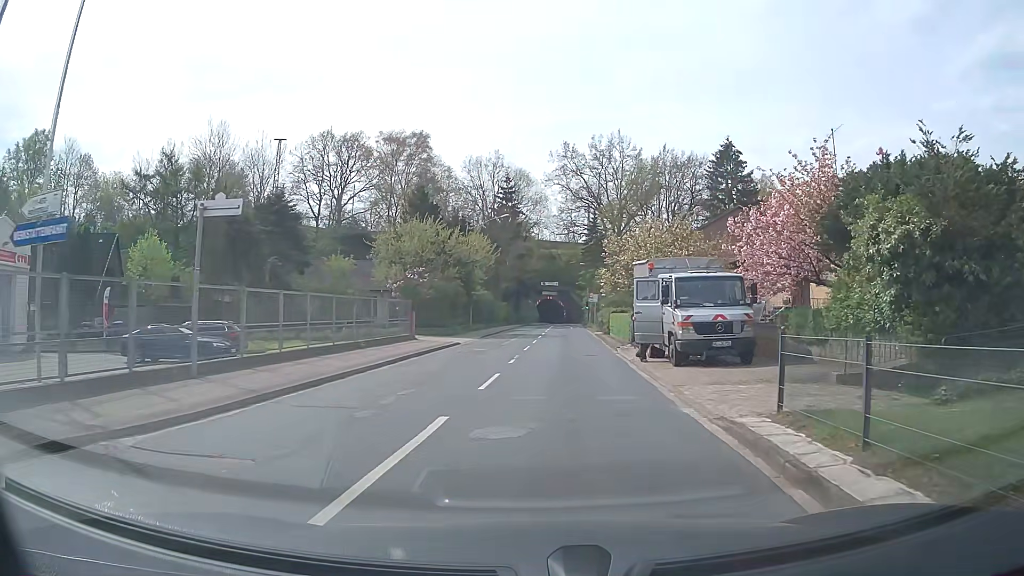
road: tertiary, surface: asphalt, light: Day
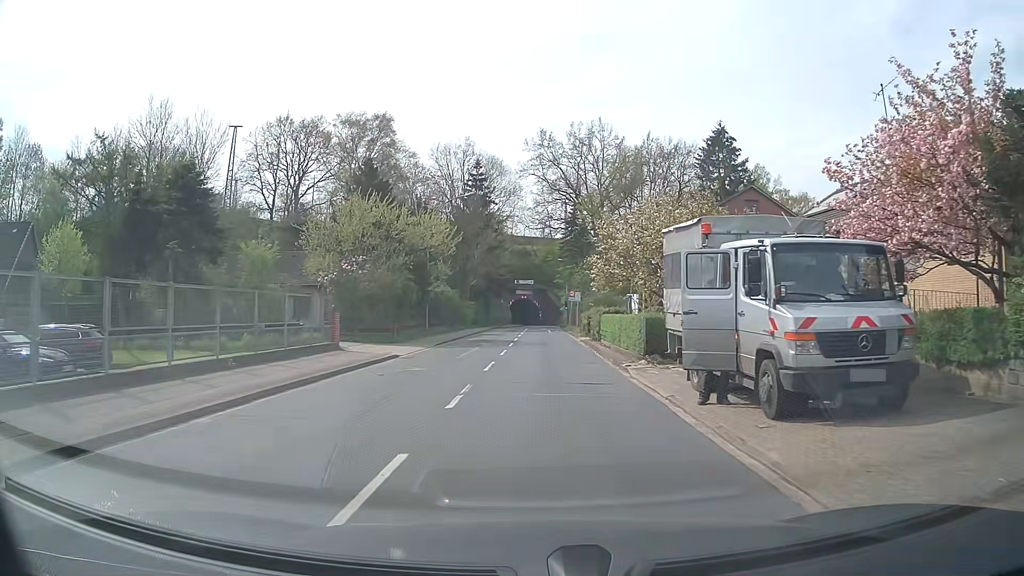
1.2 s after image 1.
(+0.2, +8.7) m; +2°
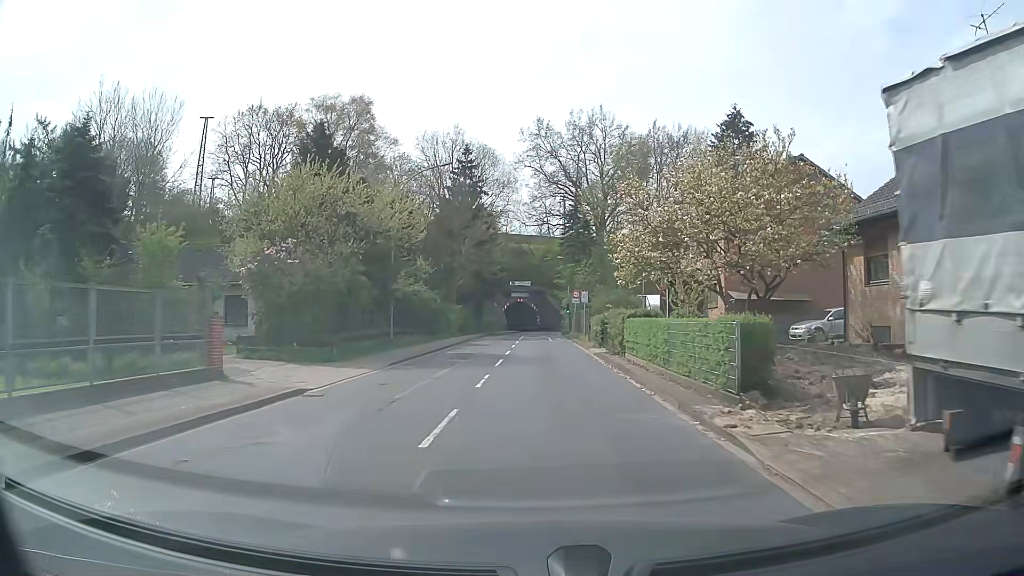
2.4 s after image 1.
(0.0, +9.0) m; 0°
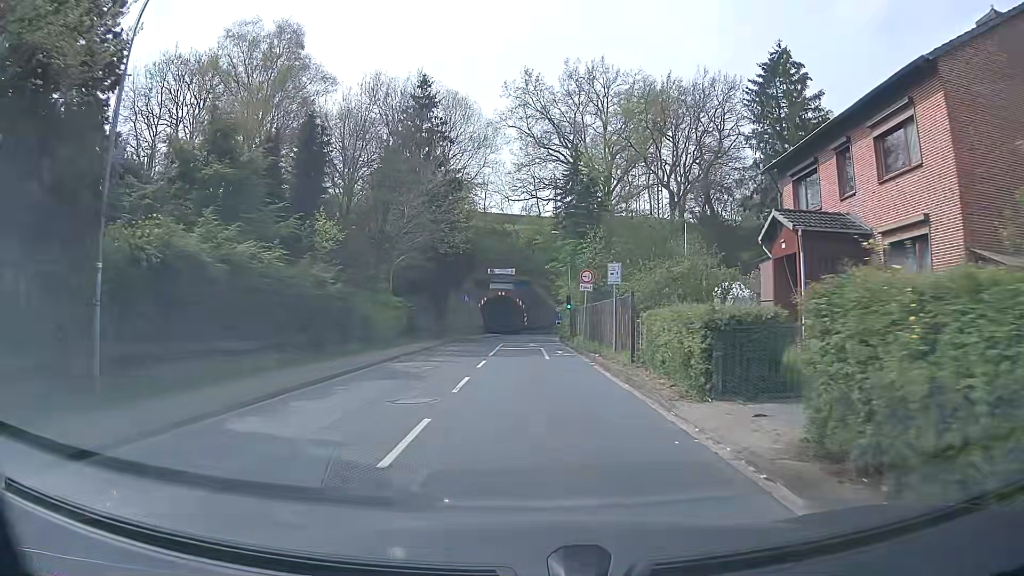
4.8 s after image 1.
(+0.2, +20.2) m; 0°
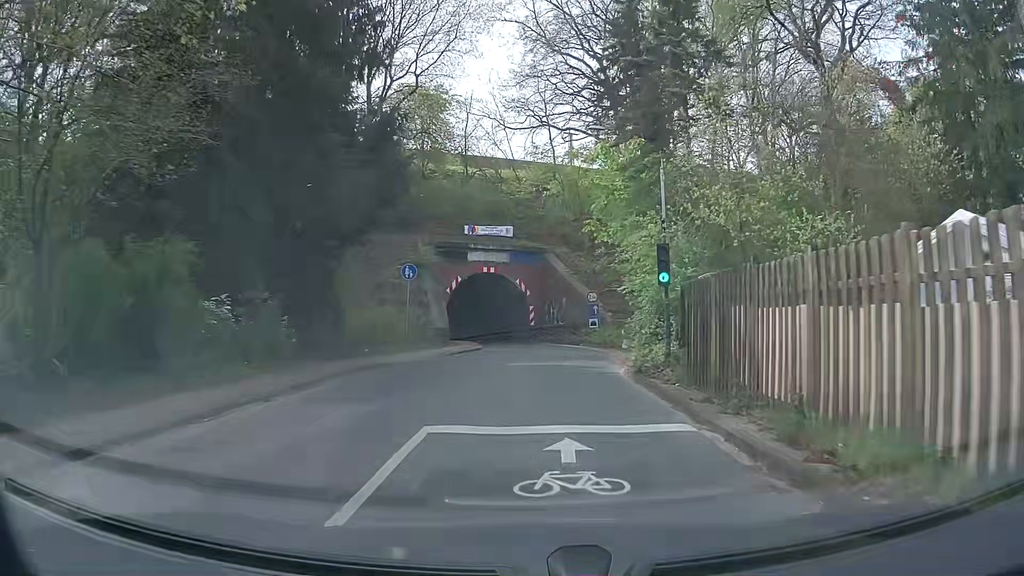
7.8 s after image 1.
(0.0, +28.3) m; 0°
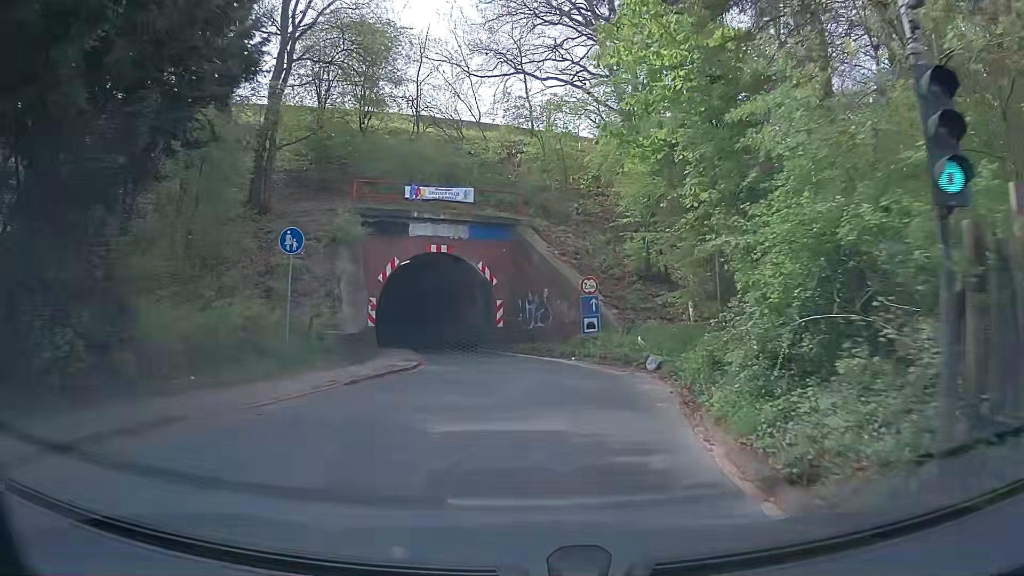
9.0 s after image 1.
(+0.2, +10.5) m; +2°
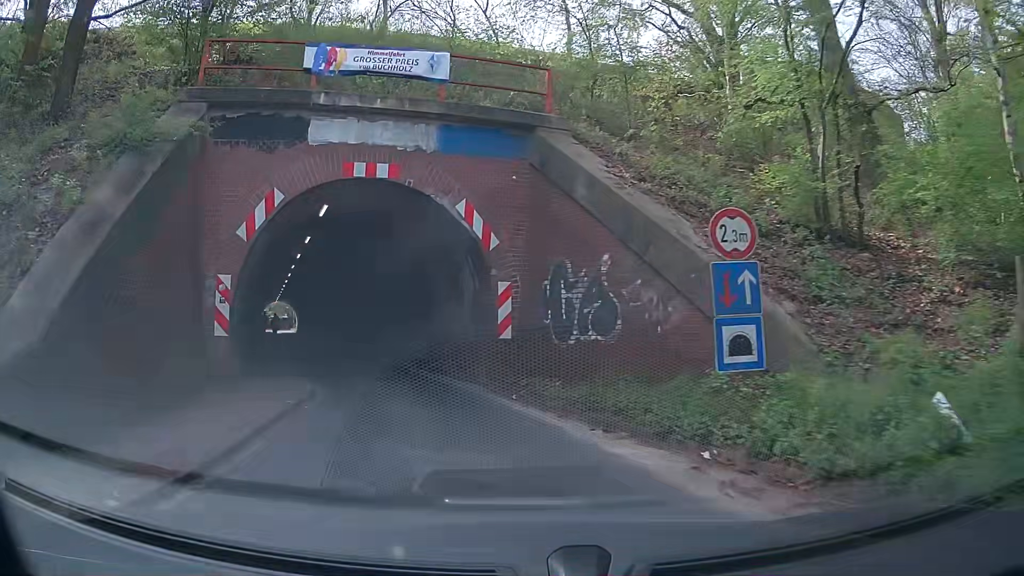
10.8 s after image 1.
(+0.1, +13.7) m; -3°
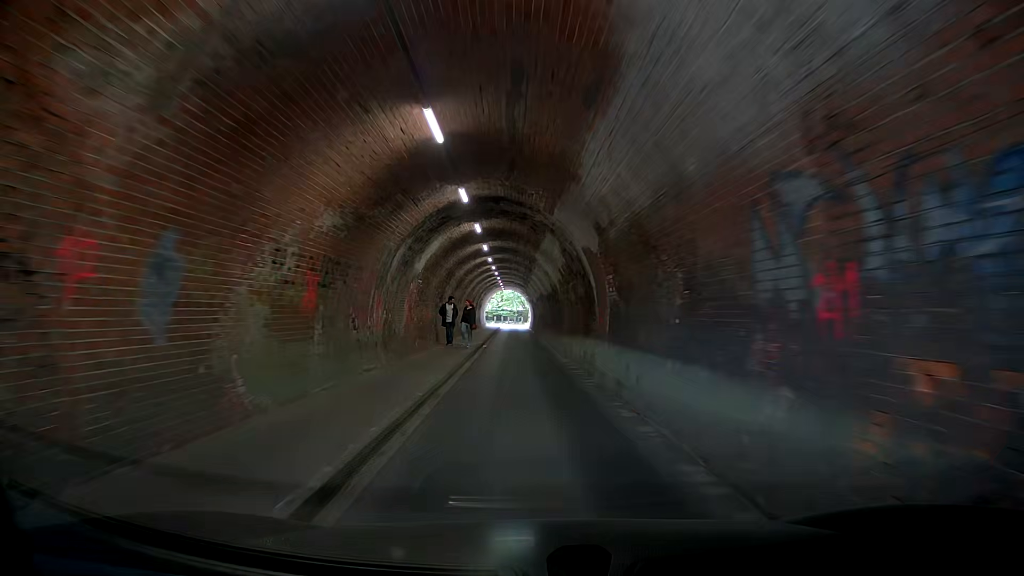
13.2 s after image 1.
(-3.9, +15.9) m; -22°
